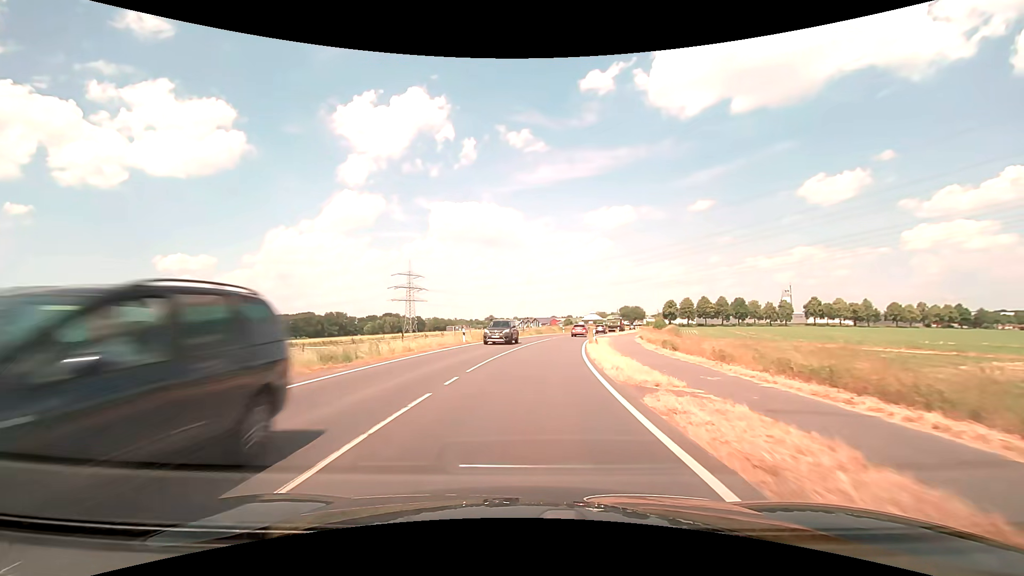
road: secondary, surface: asphalt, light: Day
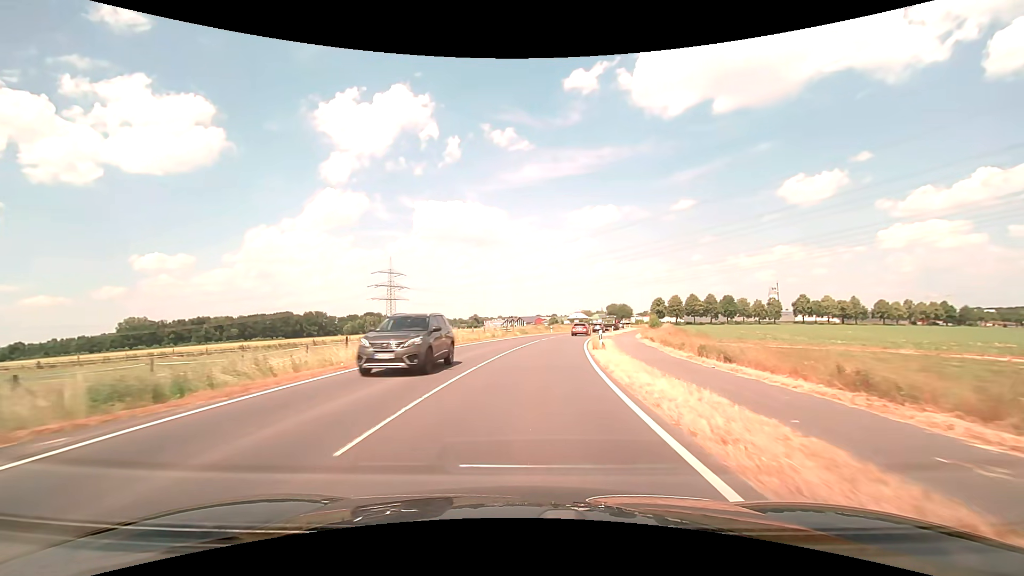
(+0.1, +9.0) m; +2°
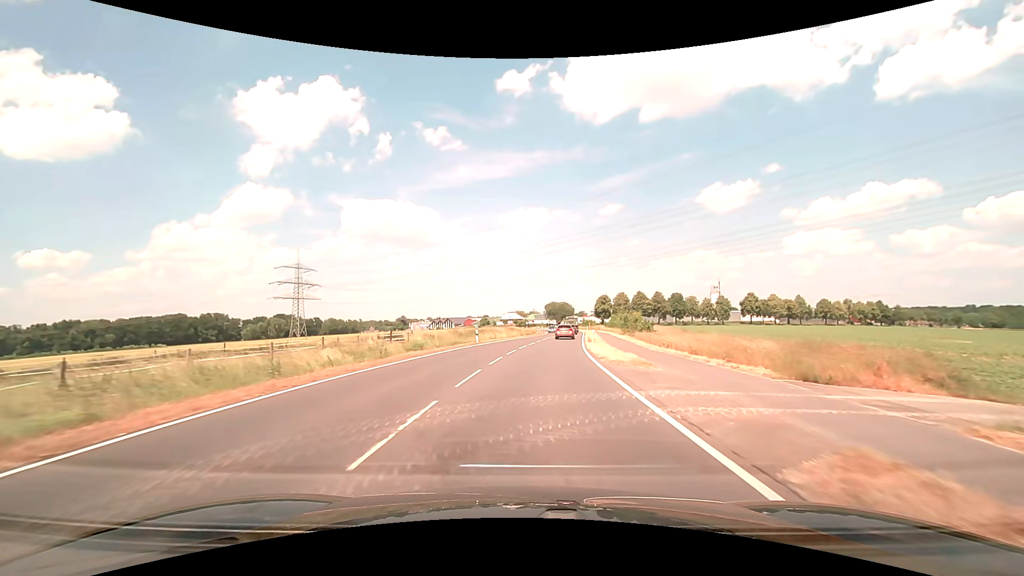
(+2.2, +35.4) m; +8°
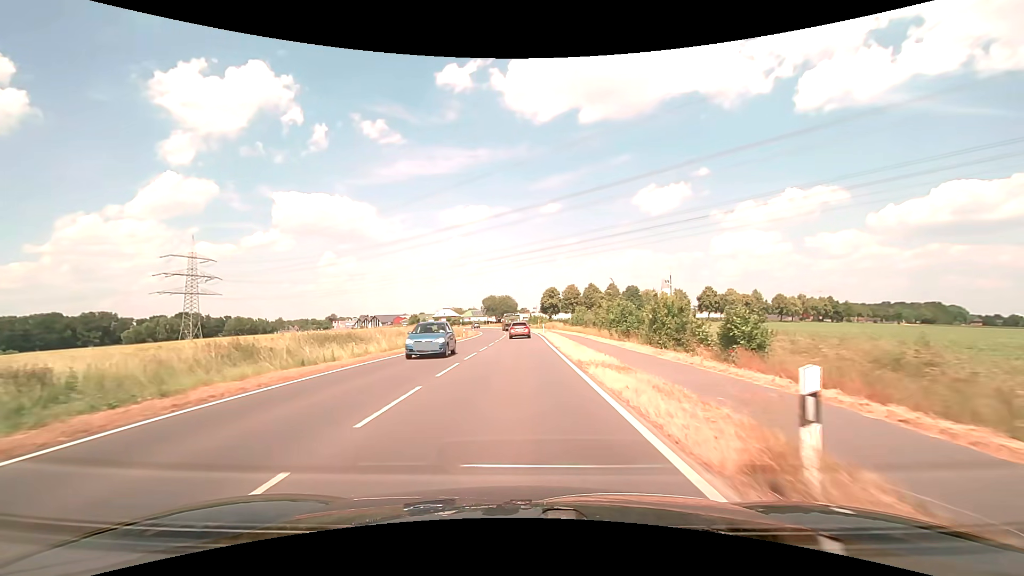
(+2.3, +33.9) m; +7°
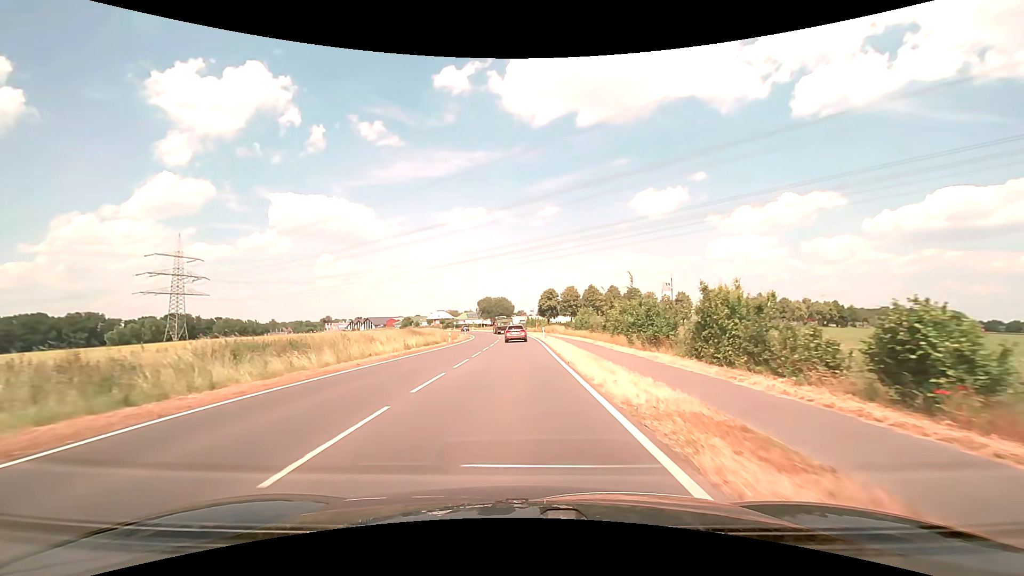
(0.0, +8.2) m; 0°
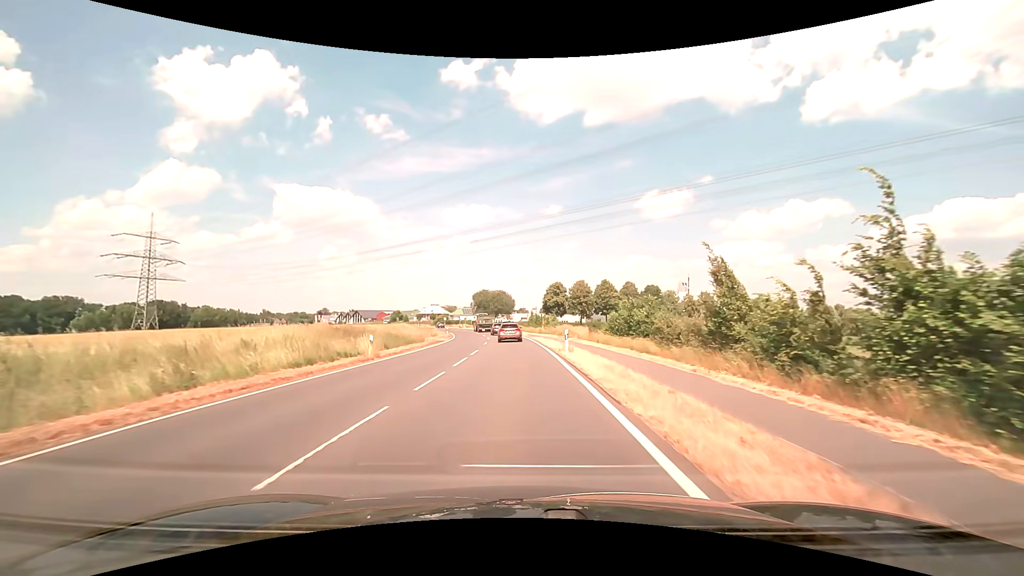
(0.0, +24.1) m; 0°
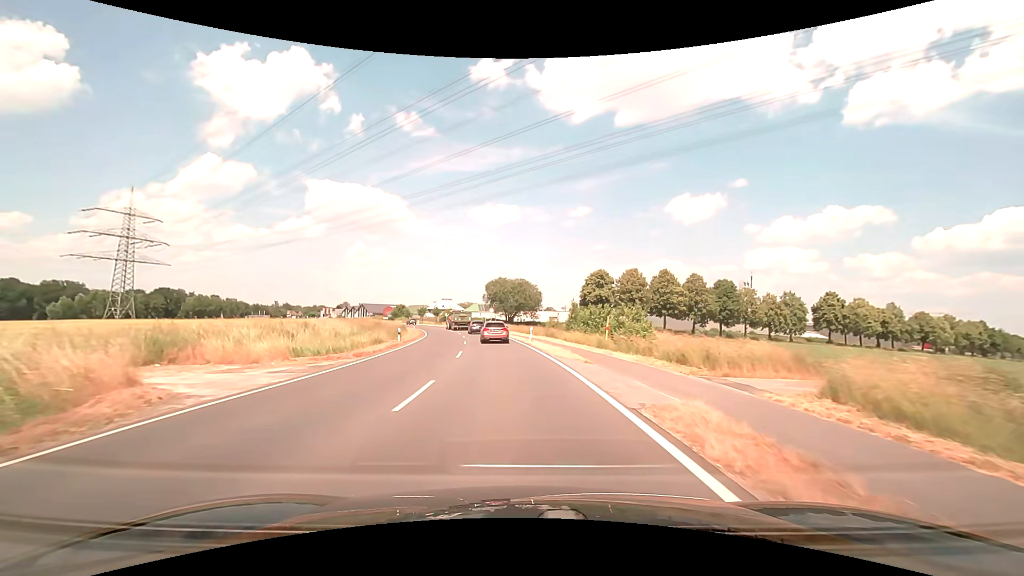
(-0.7, +38.7) m; -3°
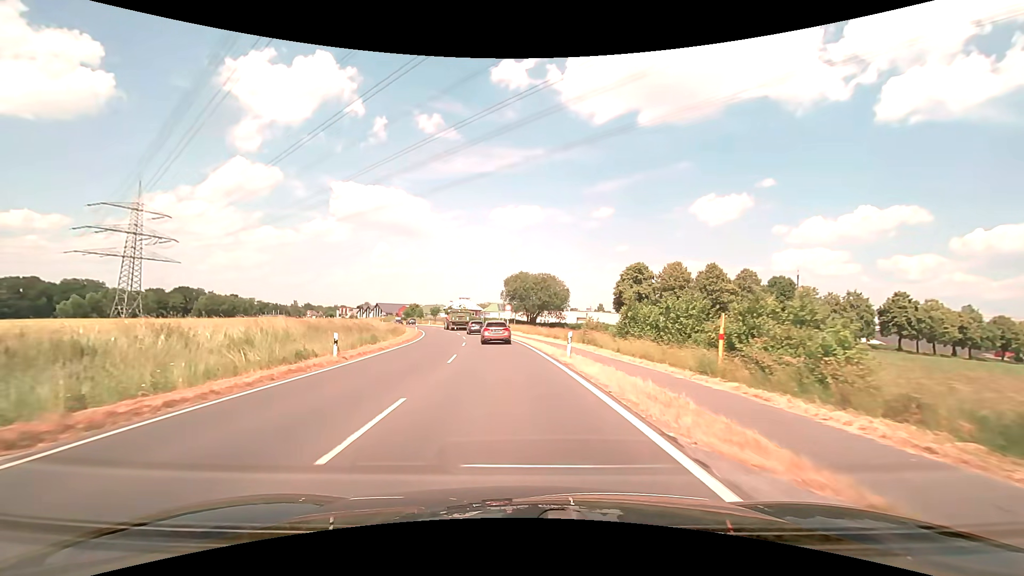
(-0.3, +14.9) m; -3°
(0, +10) (-1, +20) (-1, +30) (-2, +40) (-4, +50) (-6, +60) (-8, +69) (-10, +79) (-13, +89) (-16, +98) m
